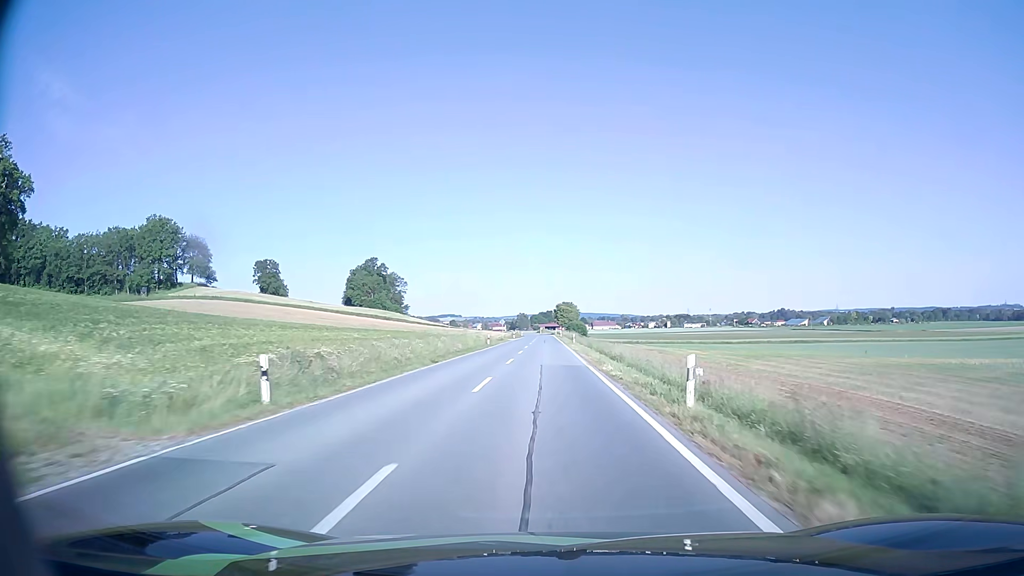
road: secondary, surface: asphalt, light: Day
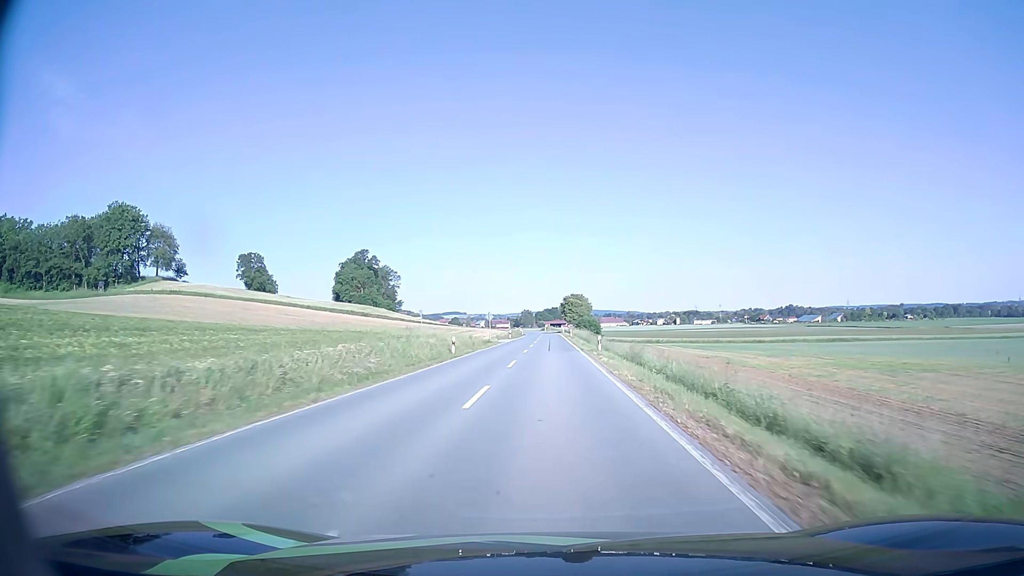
(-0.1, +25.3) m; 0°
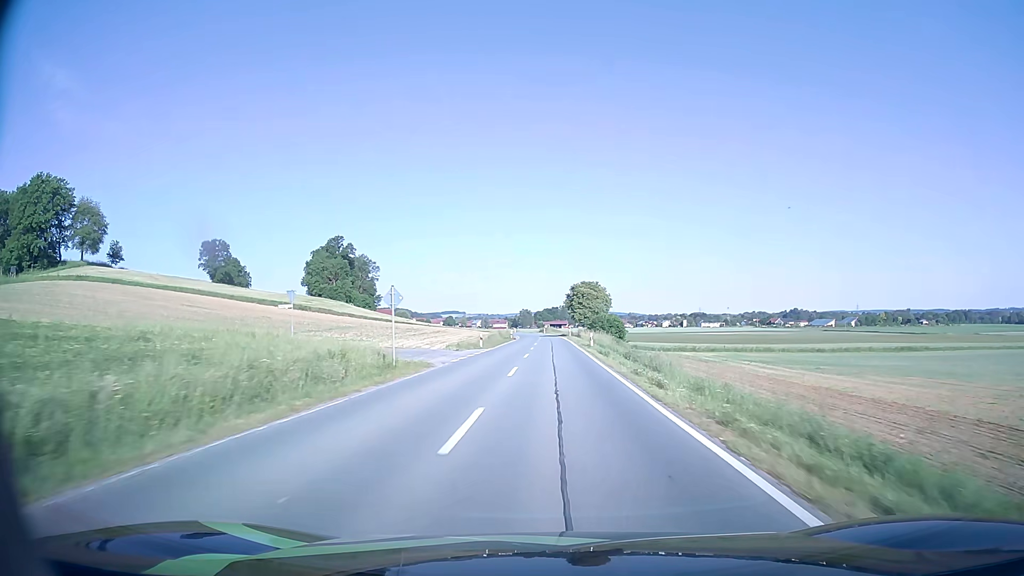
(-0.2, +38.6) m; 0°
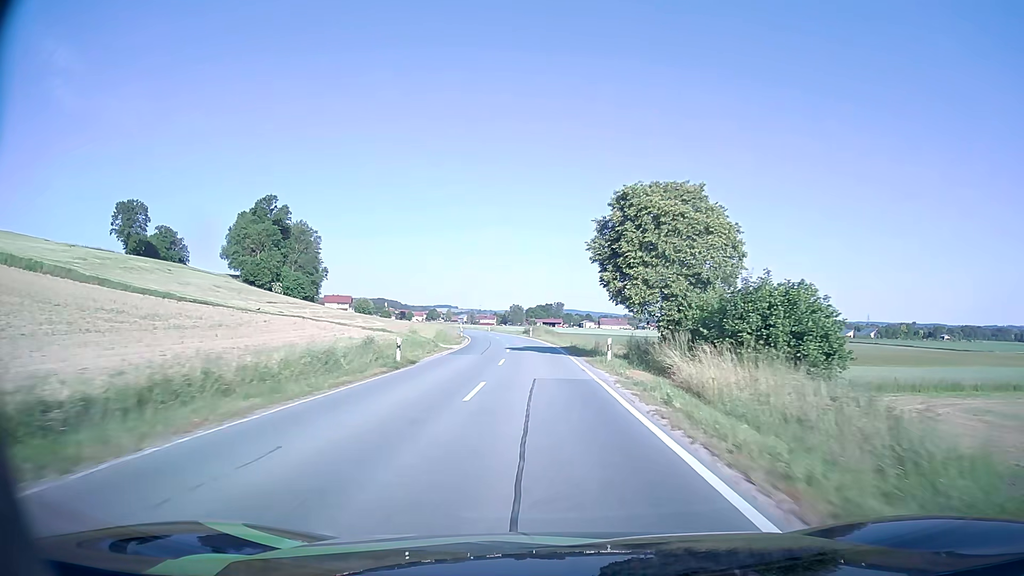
(+0.1, +64.1) m; 0°
(0, +10) (0, +20) (0, +30) (-1, +40) (-2, +50) (-2, +60) (-4, +70) (-5, +80) (-6, +90) (-8, +100) m
